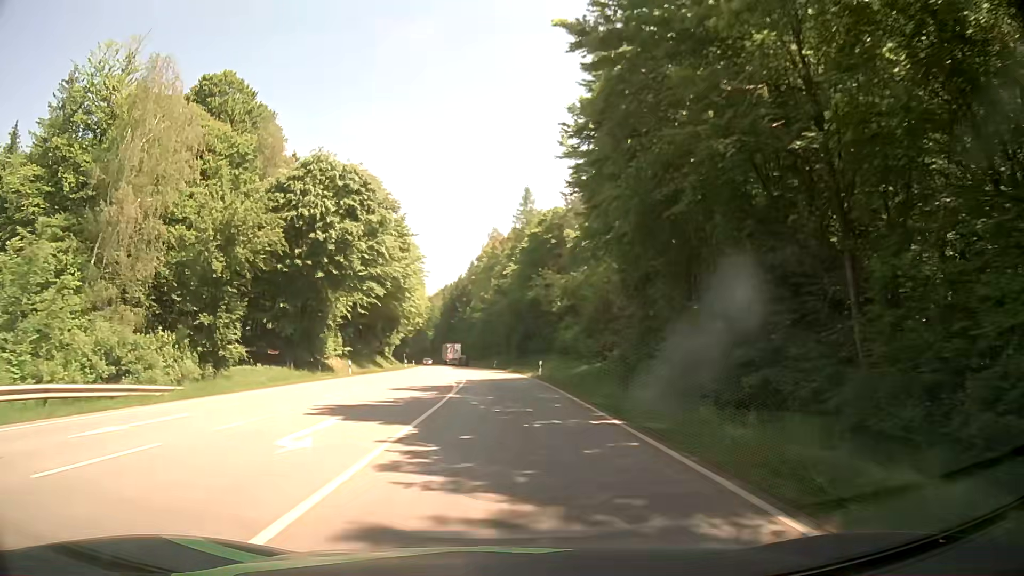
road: secondary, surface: asphalt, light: Day
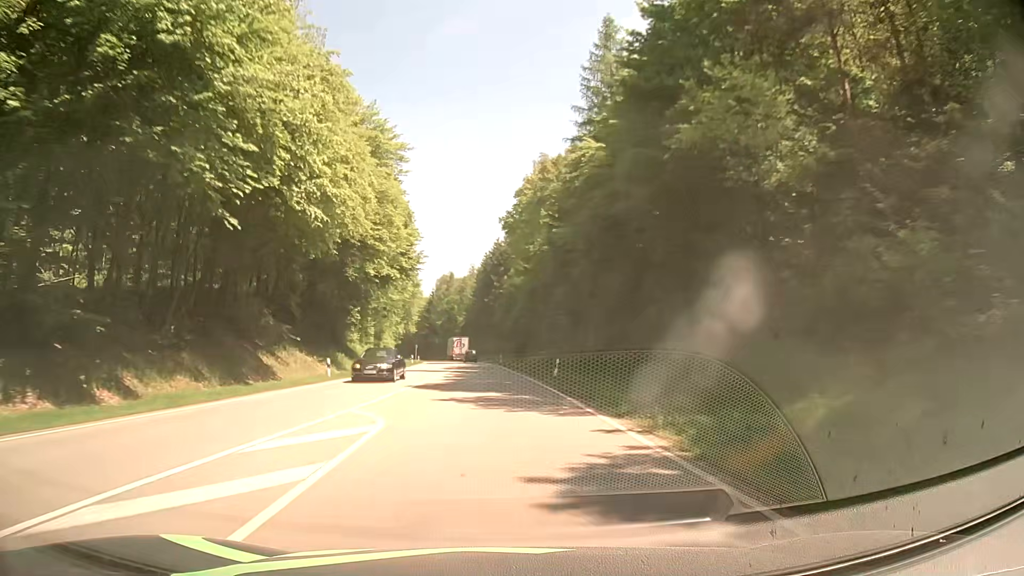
(-1.4, +52.1) m; -4°
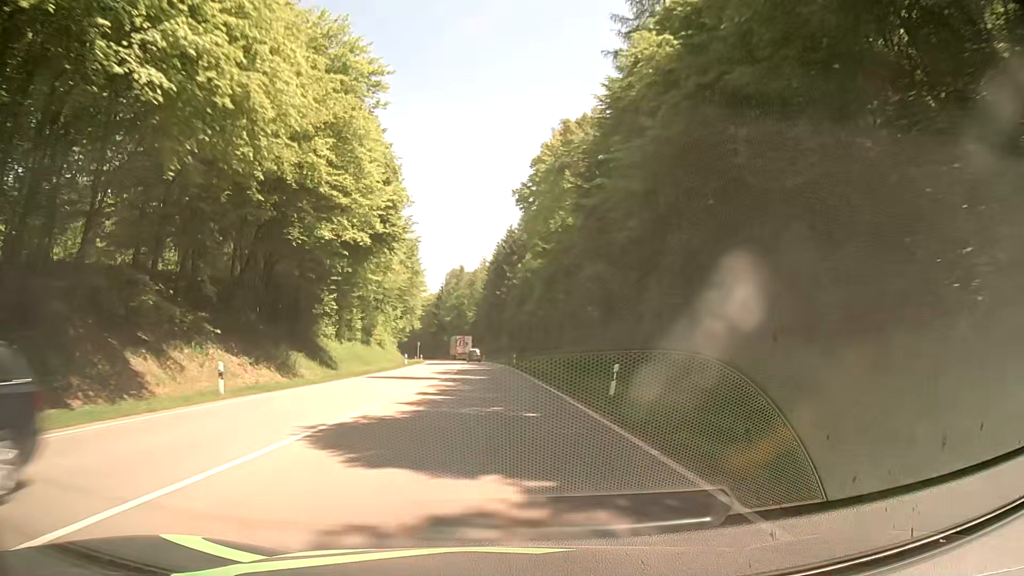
(-0.1, +14.3) m; -1°
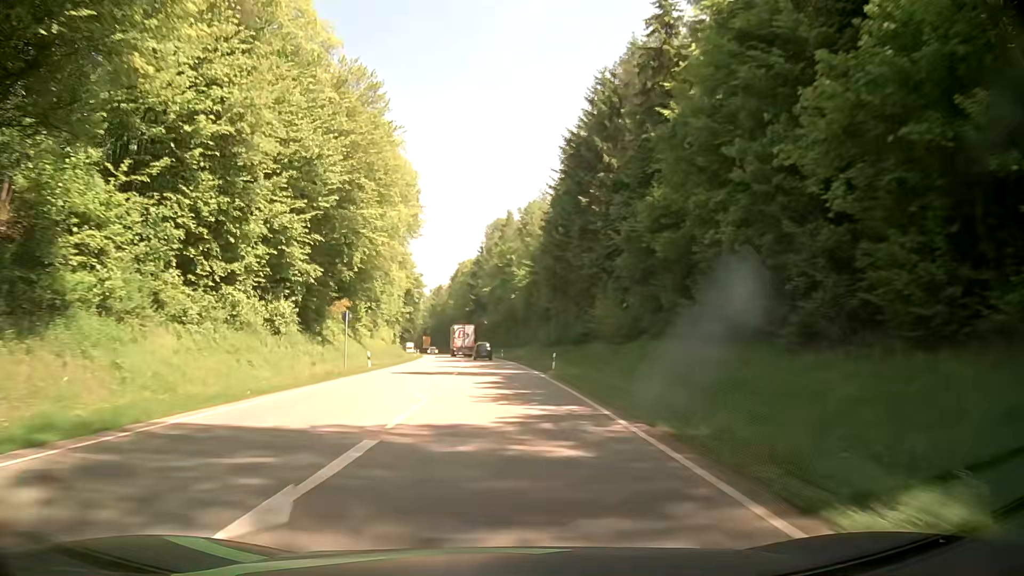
(-3.1, +74.0) m; -5°
